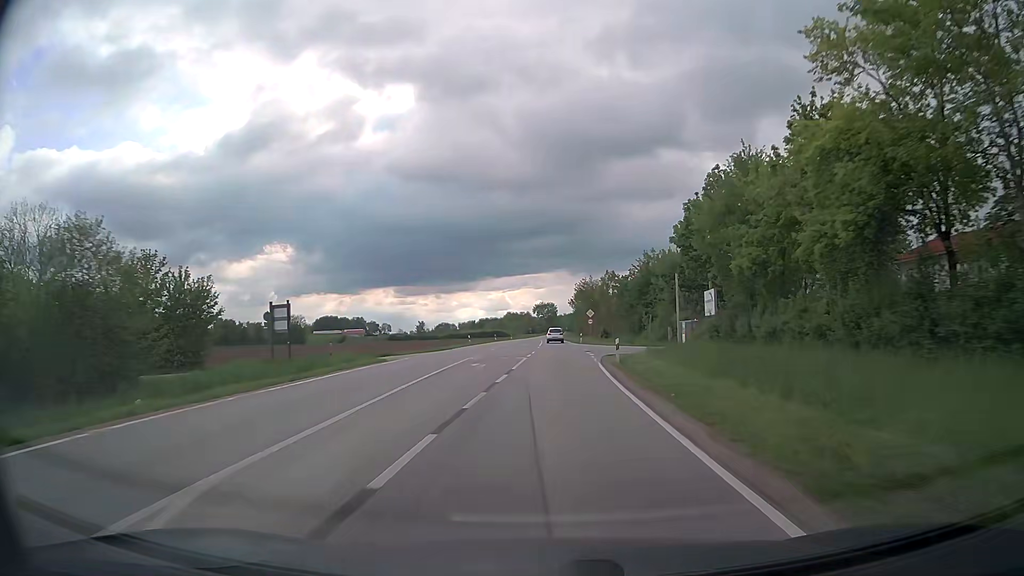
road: secondary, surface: asphalt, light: Day
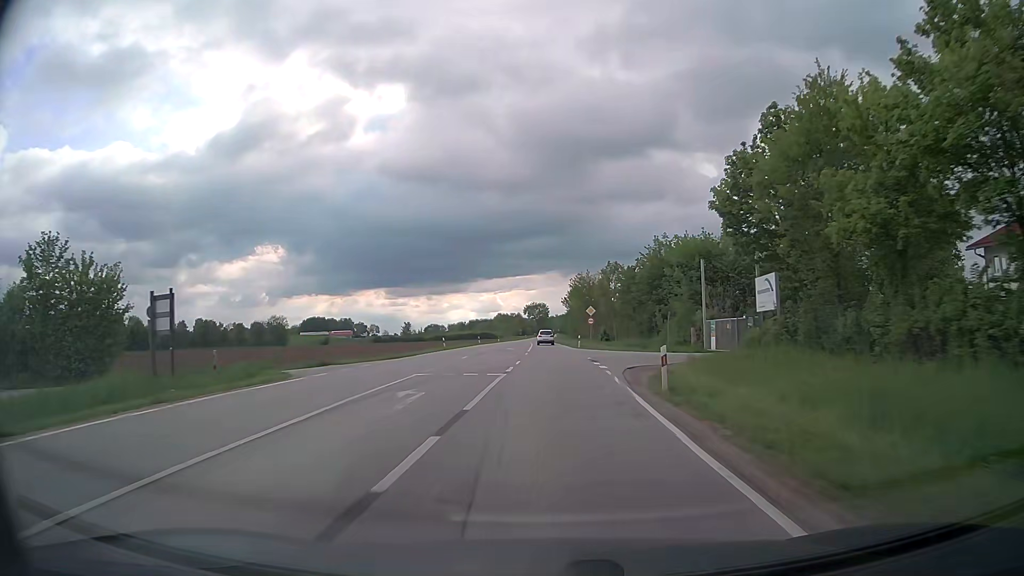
(+0.1, +12.2) m; +1°
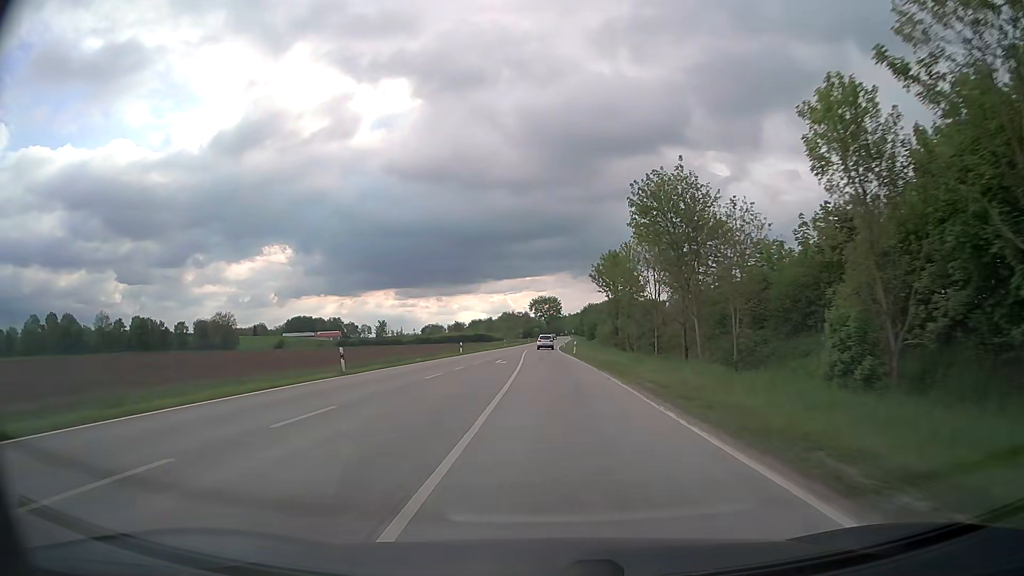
(0.0, +60.6) m; -1°
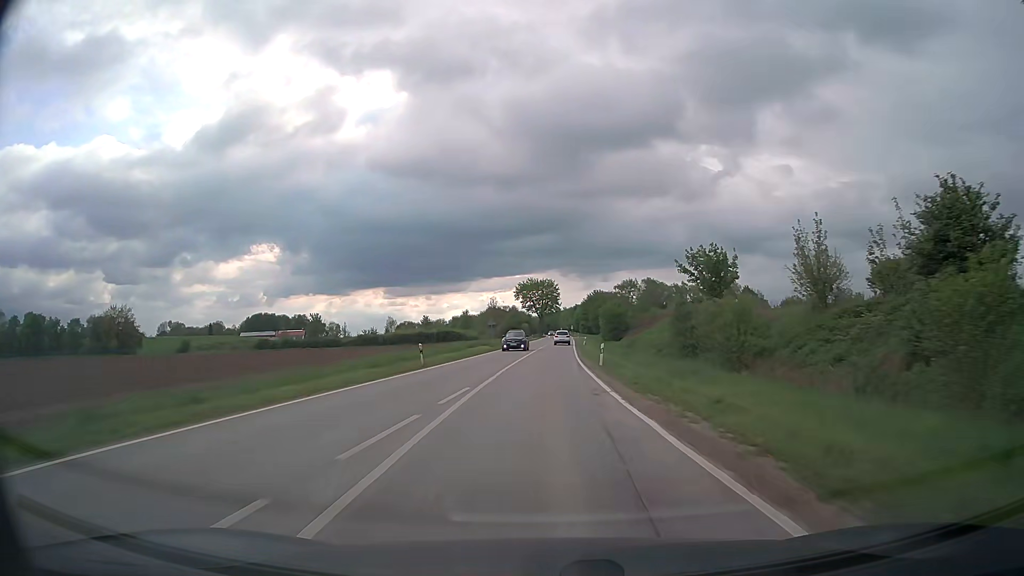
(-0.2, +61.1) m; +1°
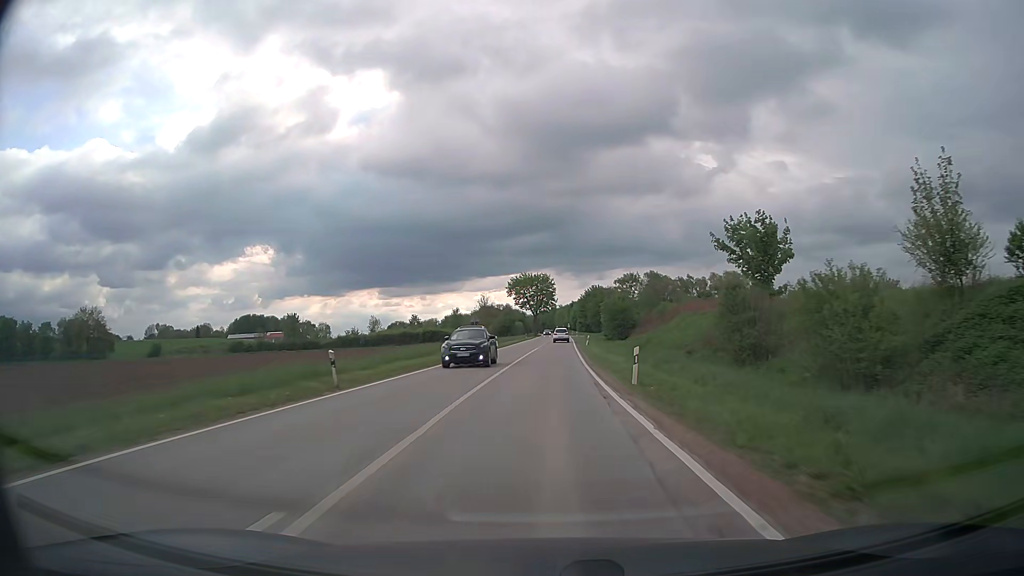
(0.0, +12.3) m; 0°
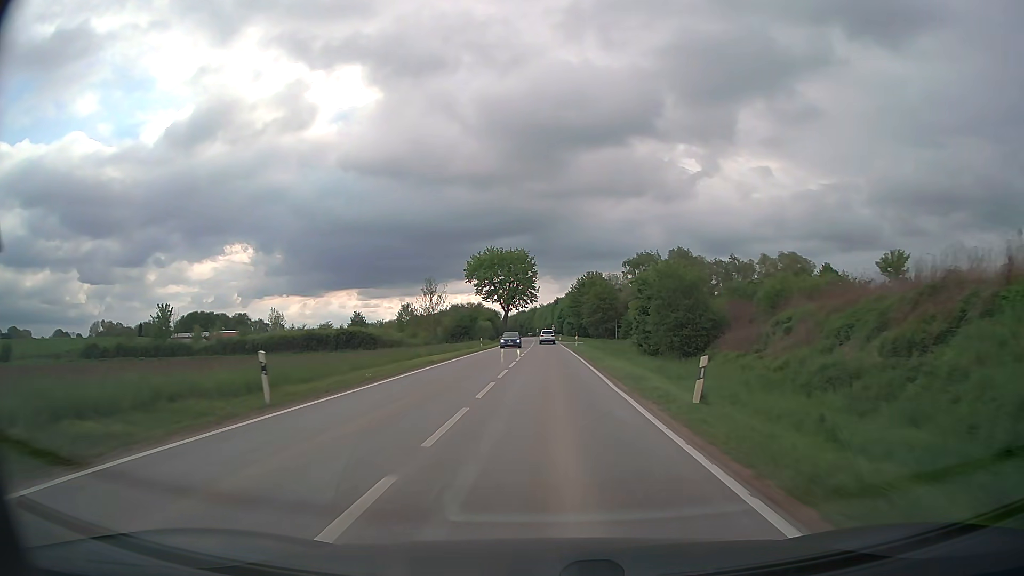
(+0.6, +49.6) m; +2°
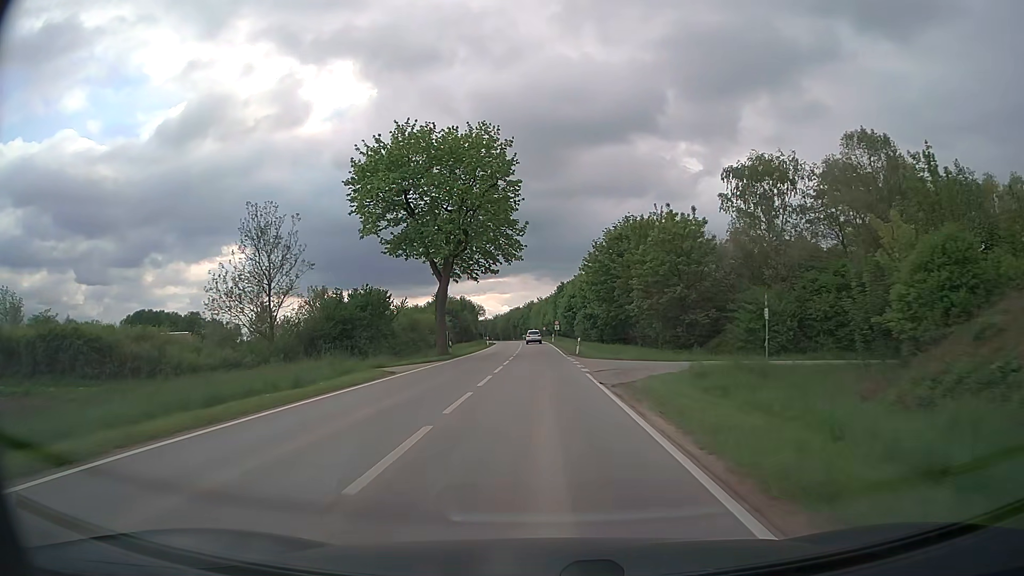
(+0.5, +62.3) m; 0°
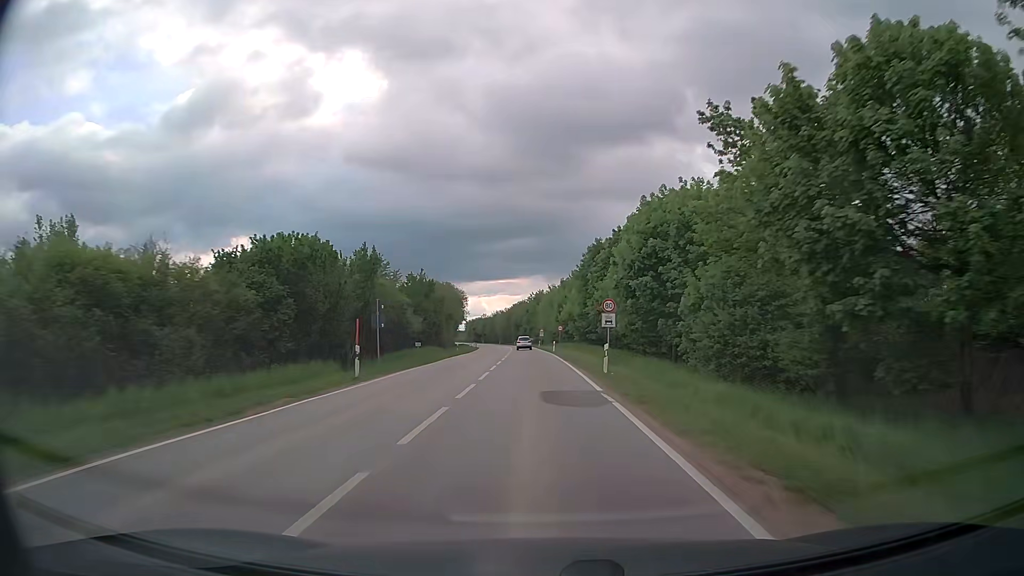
(-0.6, +62.4) m; -1°
(0, +10) (0, +20) (0, +30) (-1, +40) (-1, +50) (-1, +60) (-2, +70) (-2, +80) (-3, +90) (-3, +100) m
